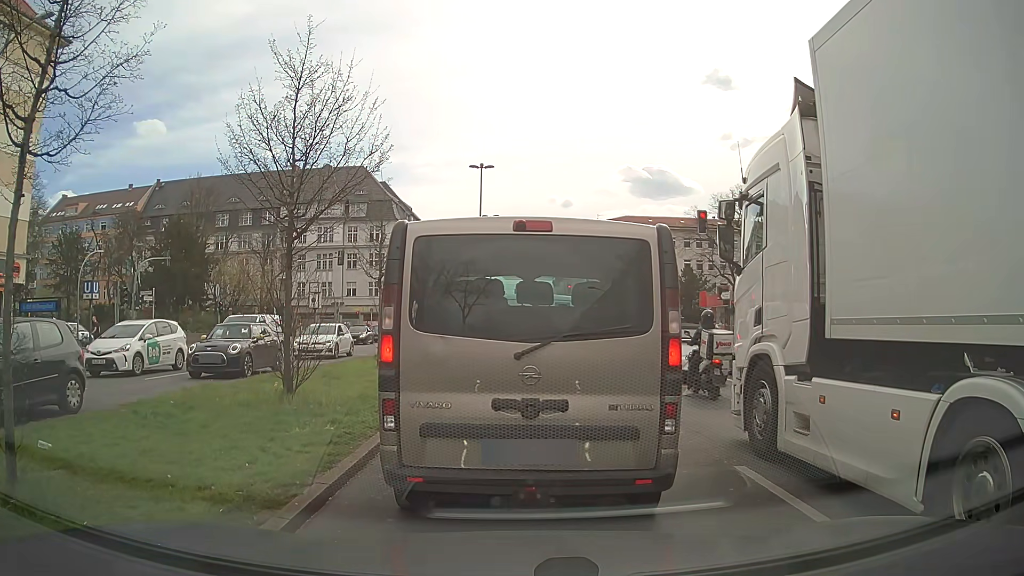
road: primary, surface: asphalt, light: Day
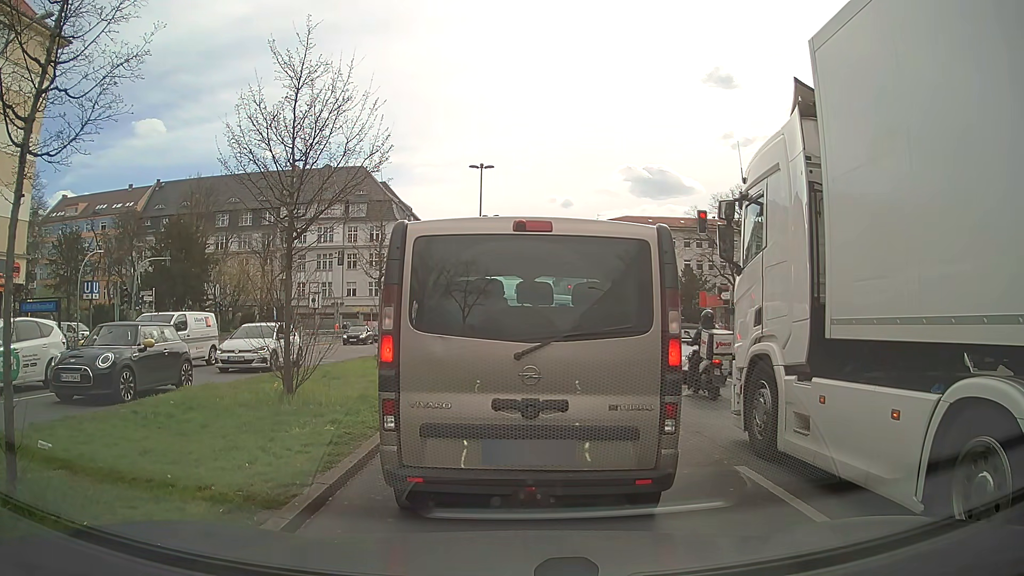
(0.0, 0.0) m; 0°
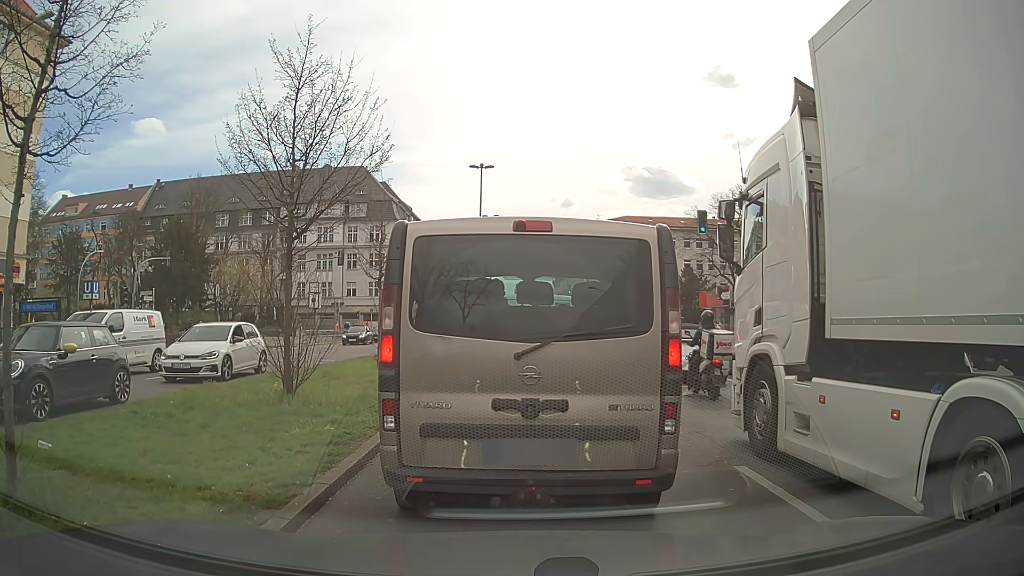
(0.0, 0.0) m; 0°
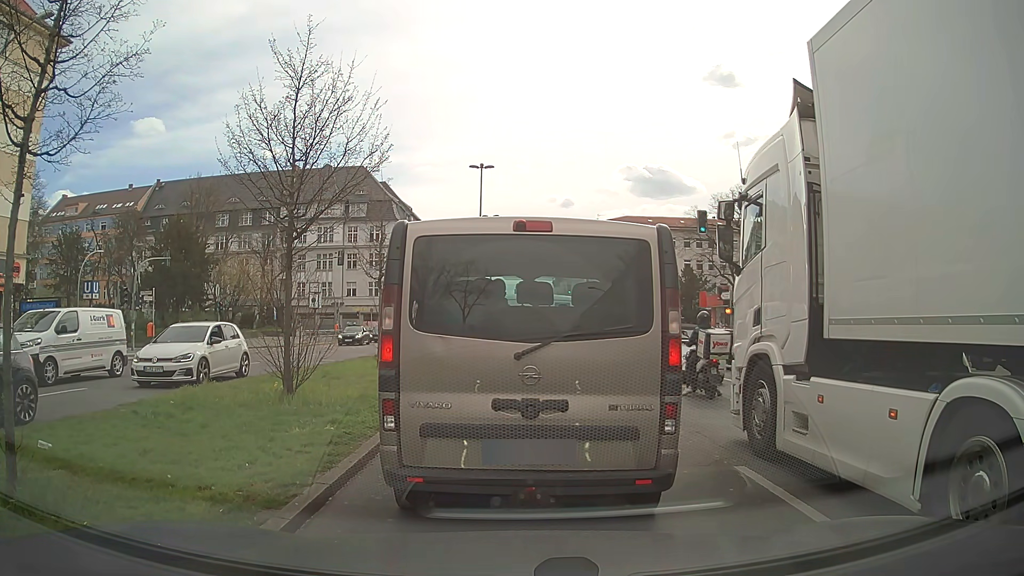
(0.0, 0.0) m; 0°
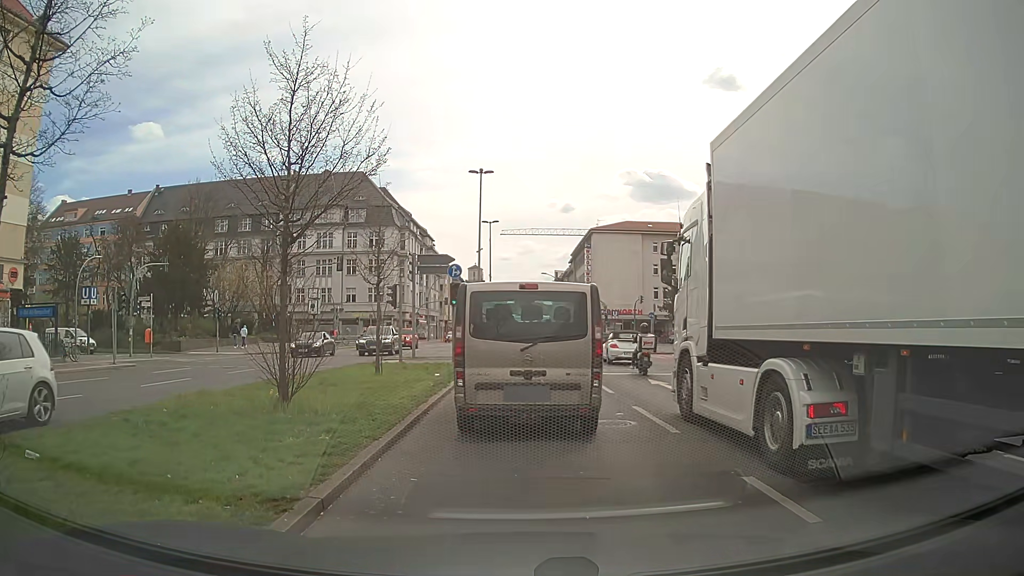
(0.0, +0.3) m; 0°
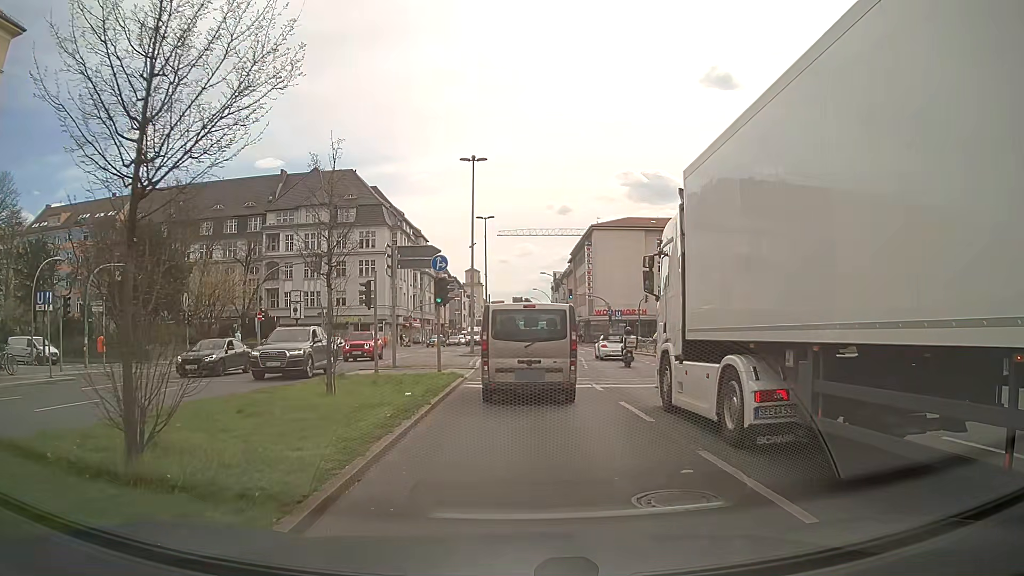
(+0.1, +5.1) m; +2°
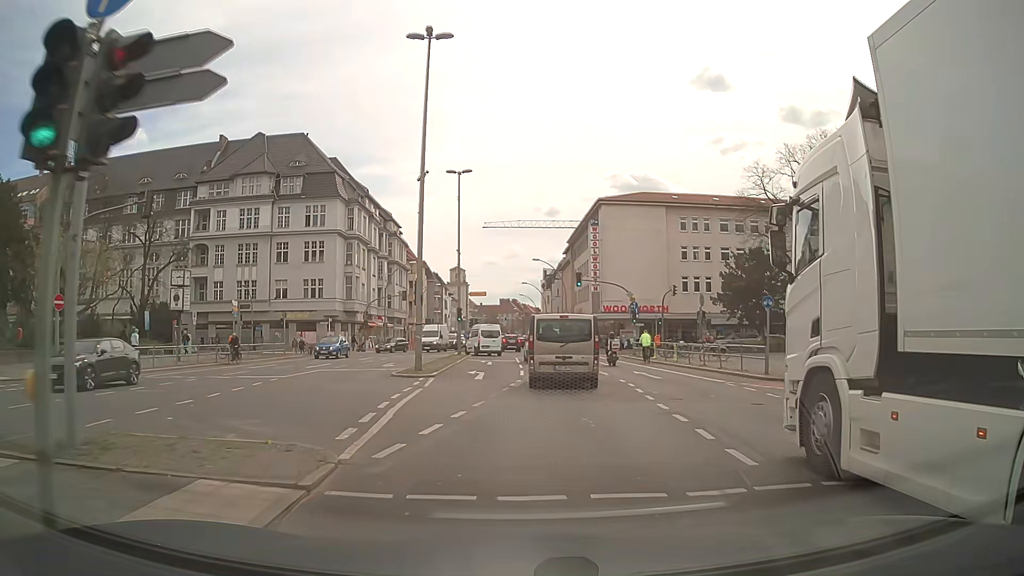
(-0.1, +20.6) m; 0°
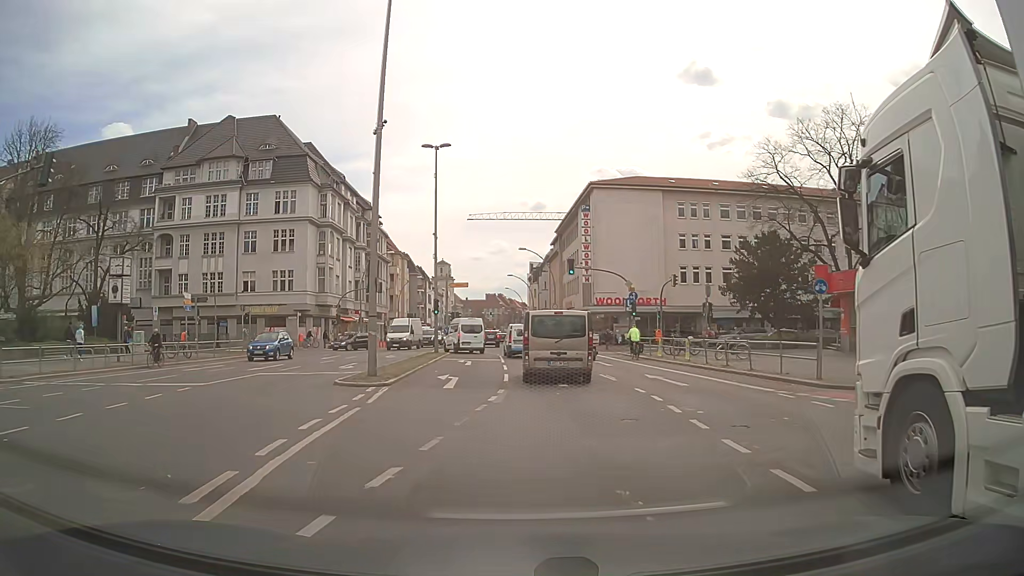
(+0.1, +5.6) m; +1°
(0, +10) (0, +20) (+1, +30) (0, +40) (0, +50) (-2, +60) (-3, +70) (-4, +80) (-4, +90) (-5, +100) m
